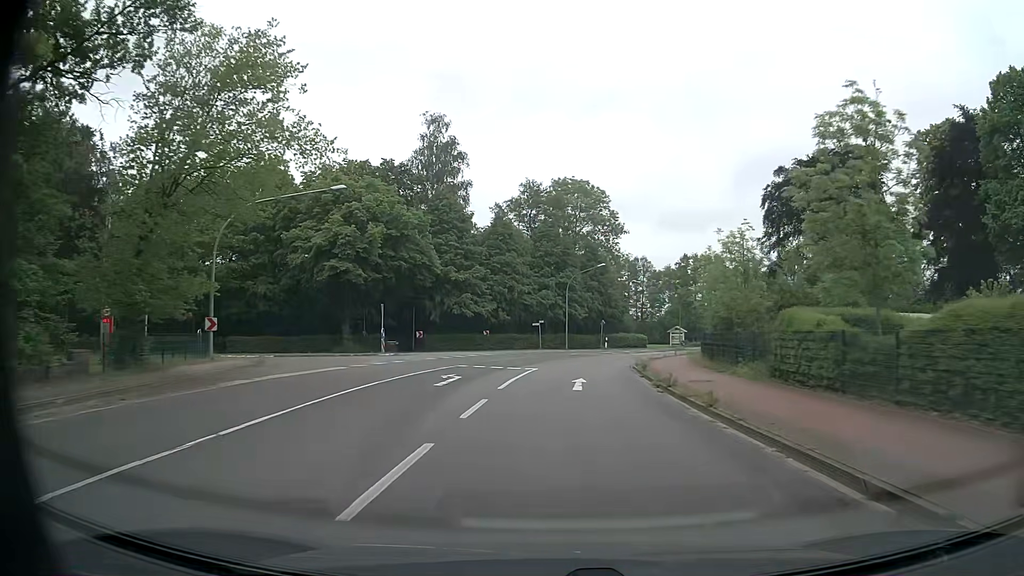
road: secondary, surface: asphalt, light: Day
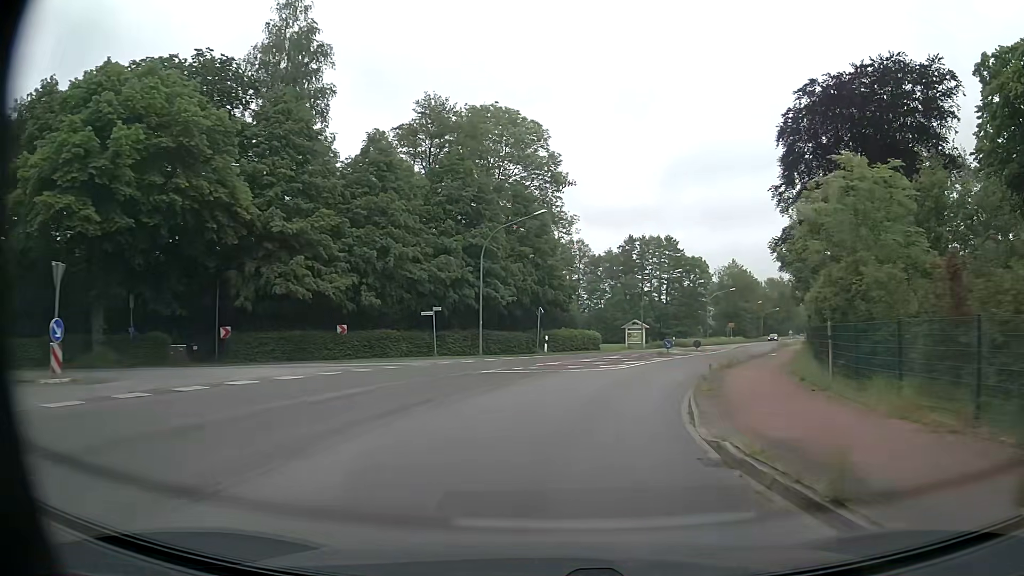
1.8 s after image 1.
(+0.9, +24.7) m; +6°
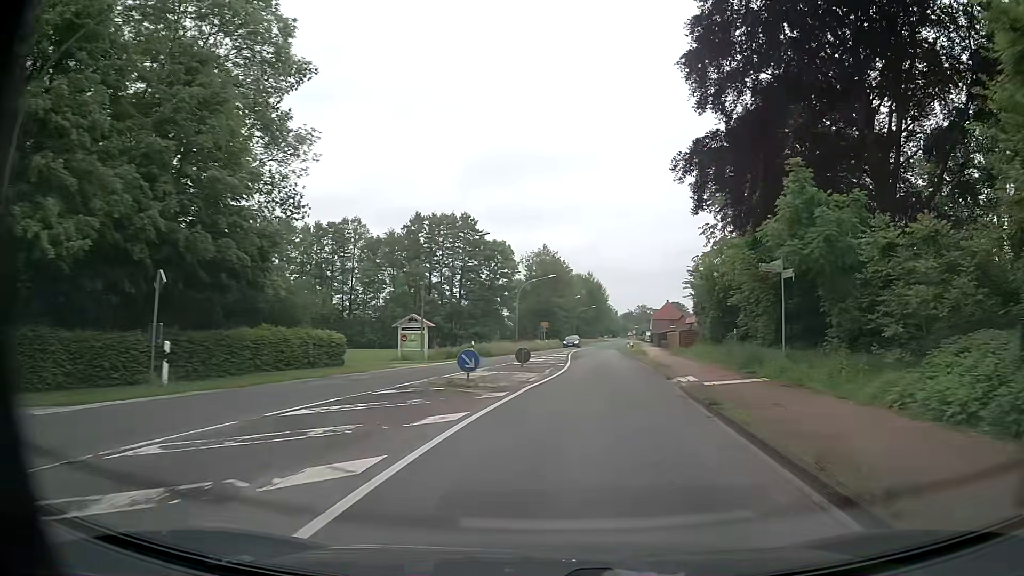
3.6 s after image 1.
(+3.7, +24.2) m; +18°
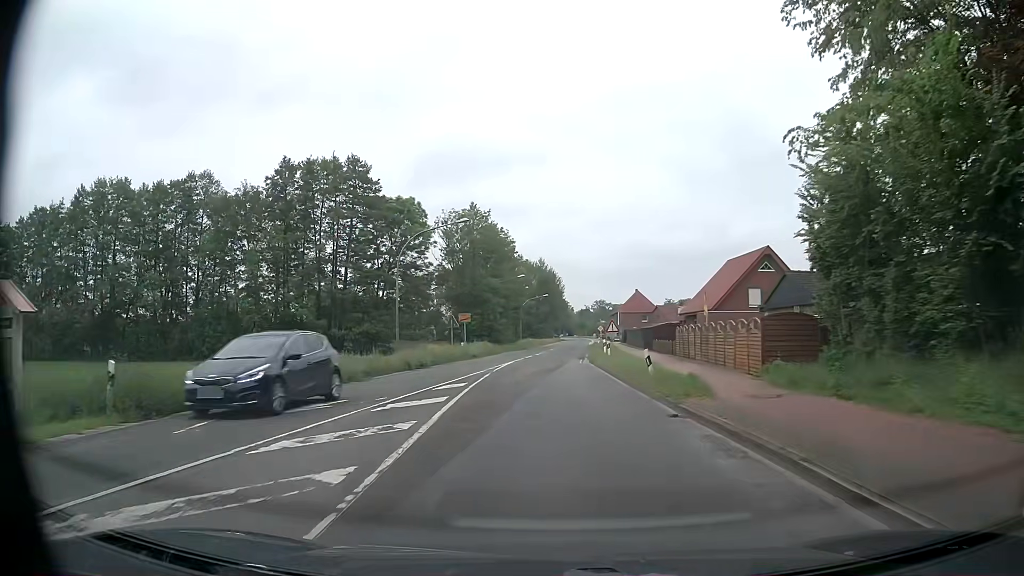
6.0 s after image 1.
(+2.3, +32.8) m; +3°
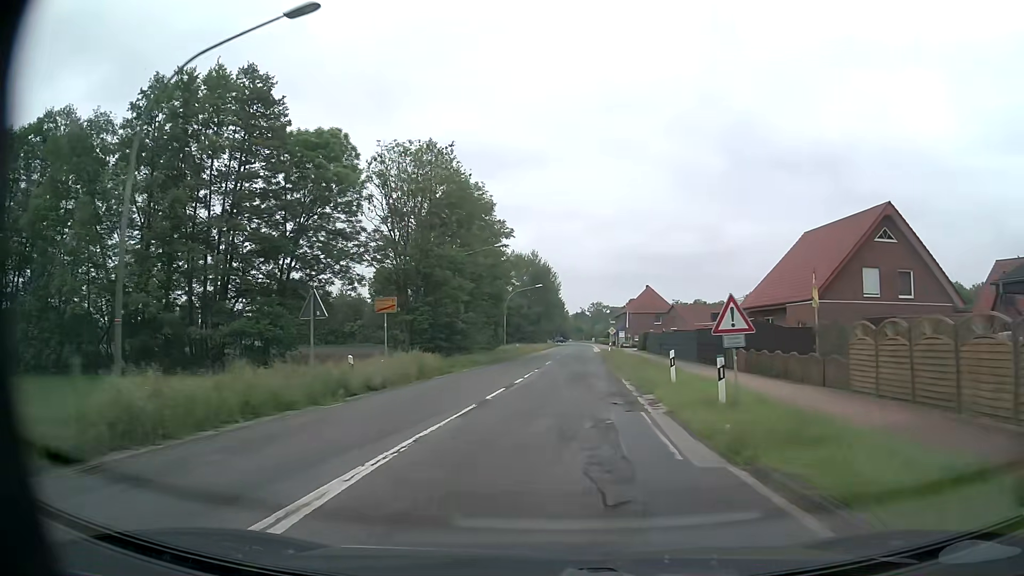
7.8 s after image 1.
(+0.1, +24.7) m; +1°
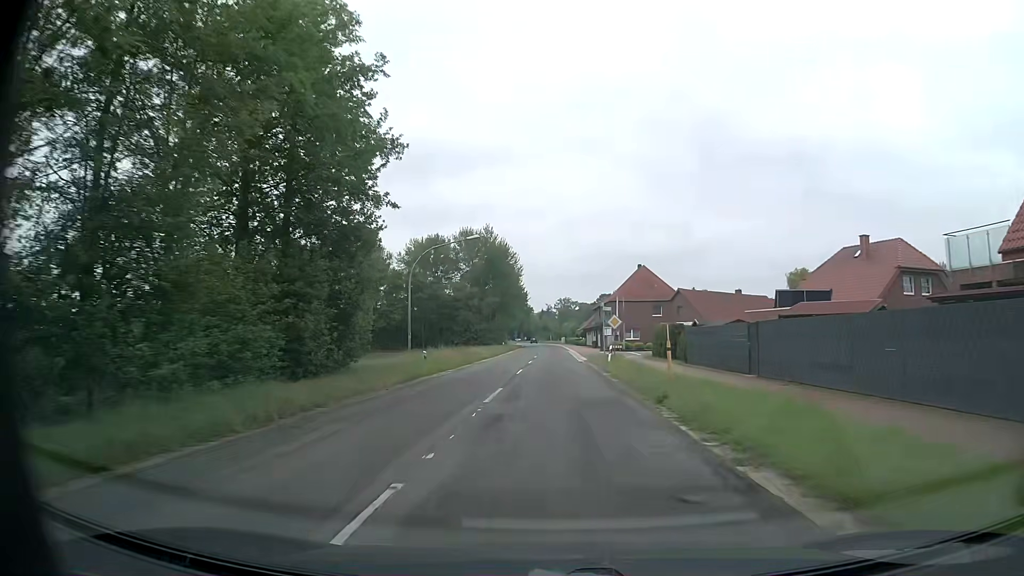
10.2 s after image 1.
(+1.2, +34.4) m; +3°
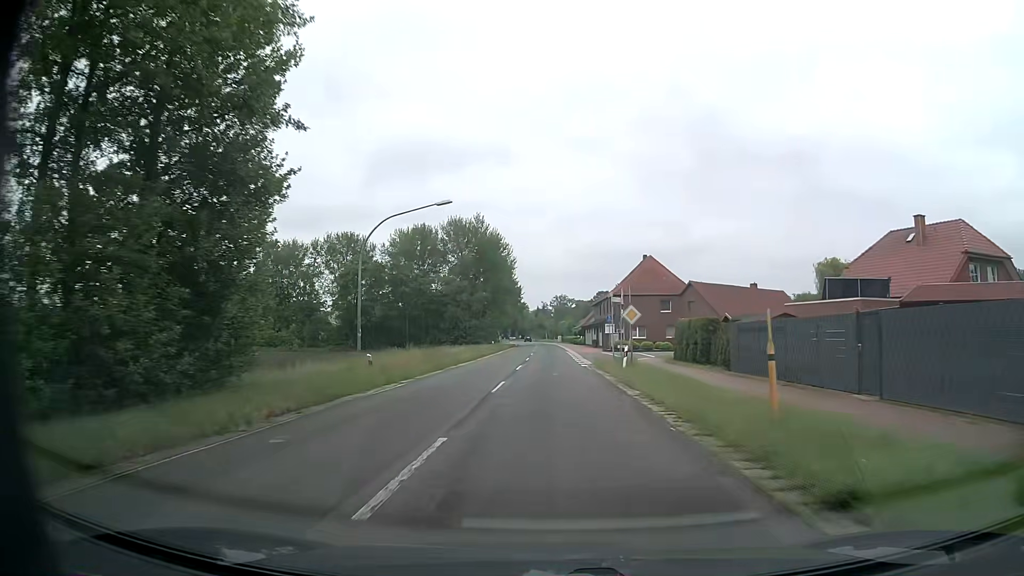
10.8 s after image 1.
(+0.1, +9.5) m; +1°
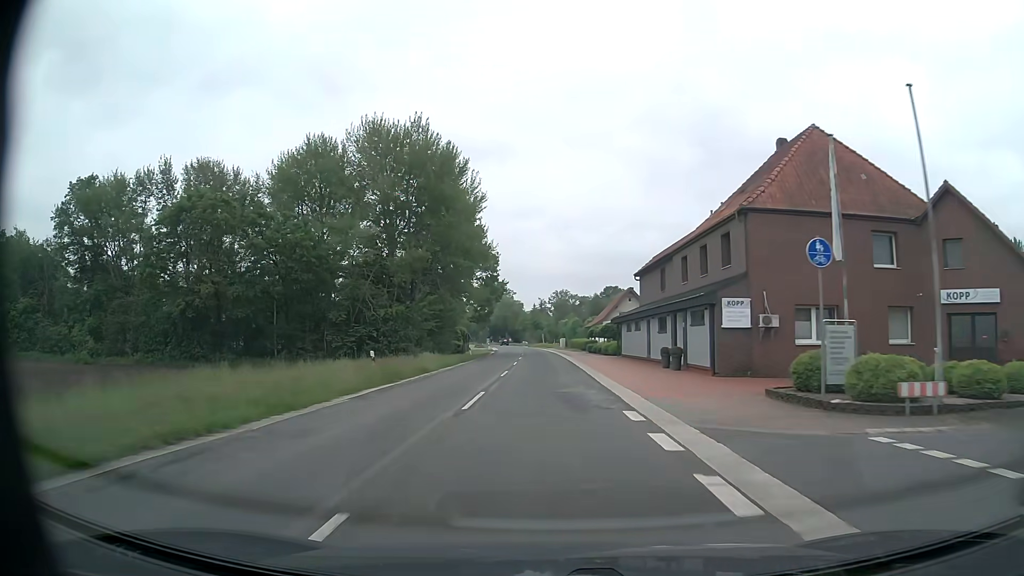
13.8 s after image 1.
(+0.1, +52.0) m; 0°
(0, +10) (0, +20) (0, +30) (0, +40) (-1, +50) (-1, +60) (-1, +70) (-2, +80) (-2, +90) (-3, +100) m
